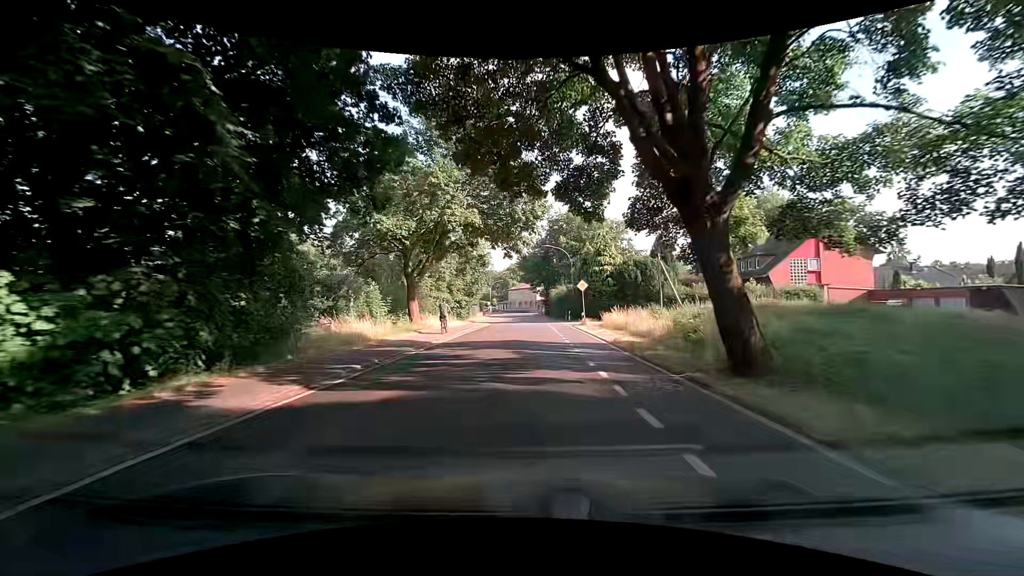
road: tertiary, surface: asphalt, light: Day
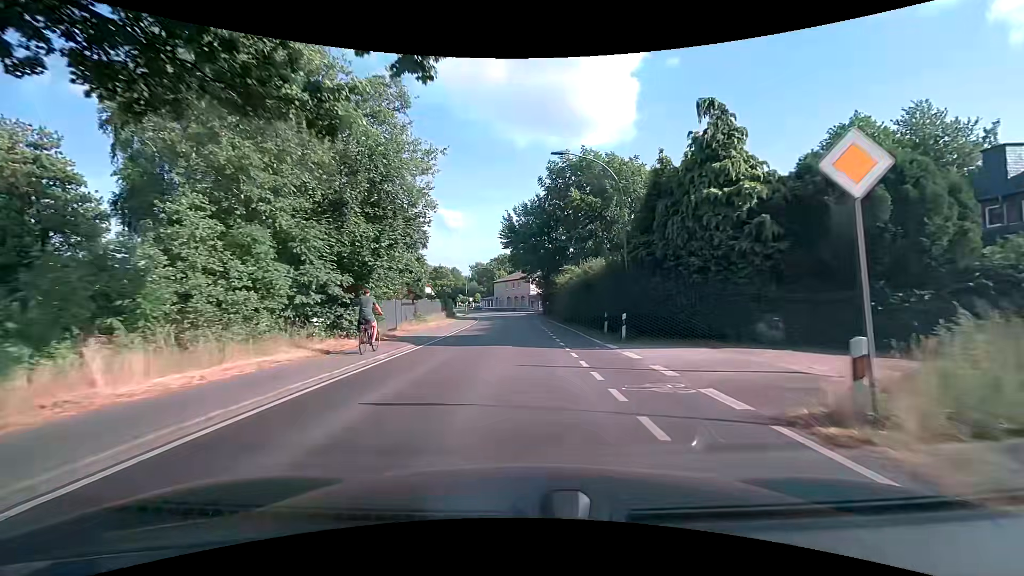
(+0.4, +30.6) m; +1°
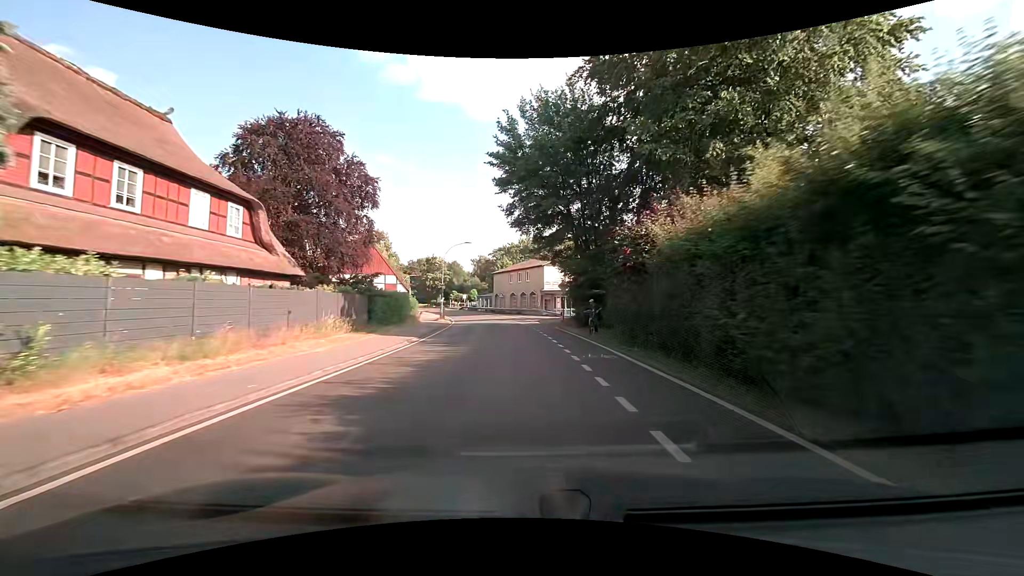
(-0.5, +30.7) m; -1°
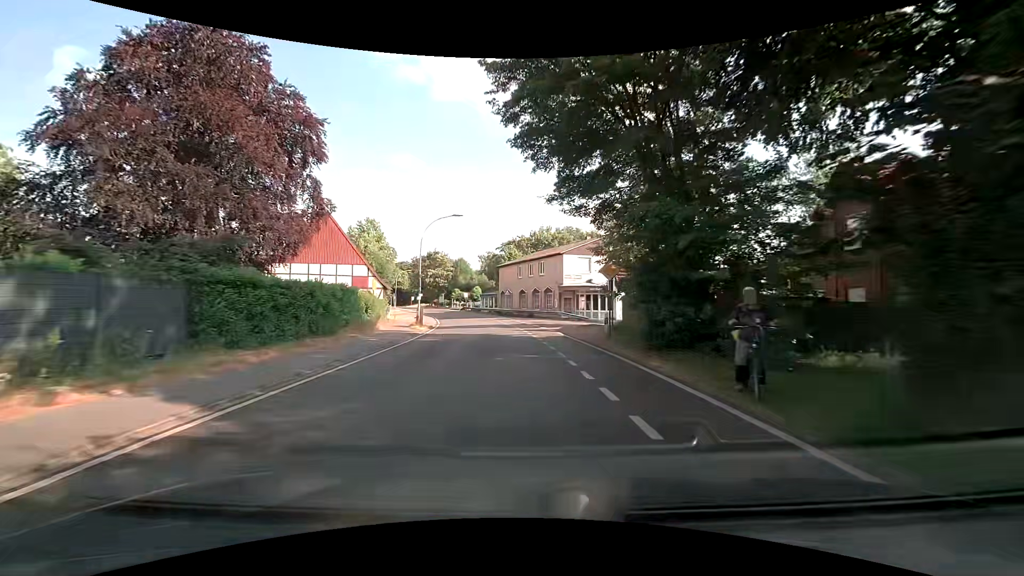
(-0.1, +15.3) m; -1°
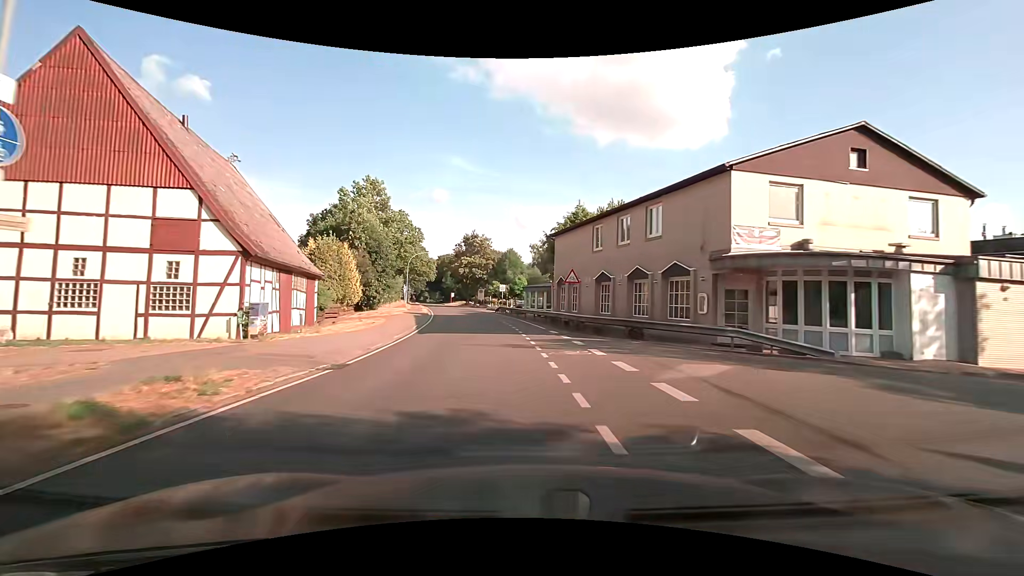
(-1.4, +30.4) m; -6°
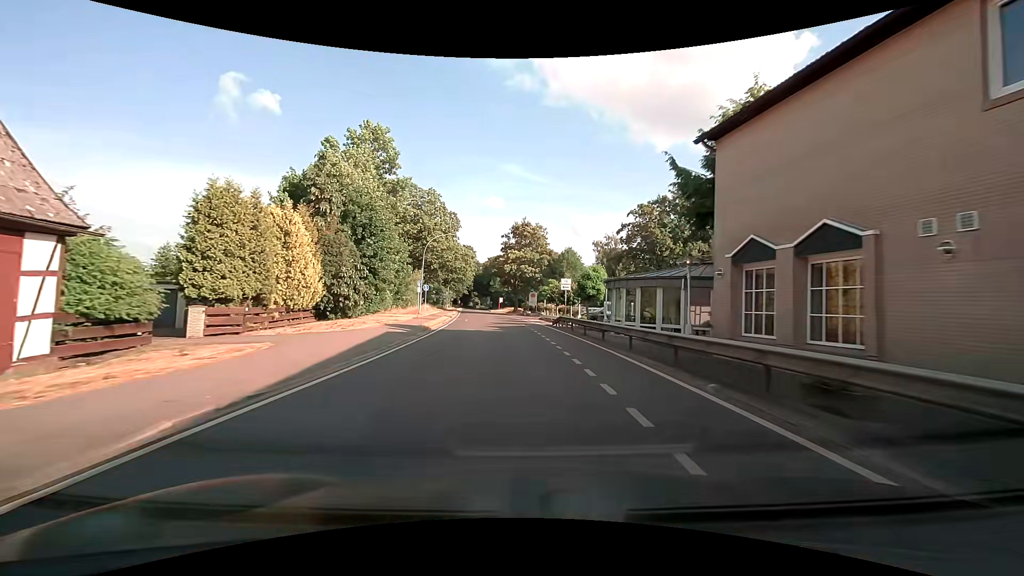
(-1.3, +22.7) m; -6°
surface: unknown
